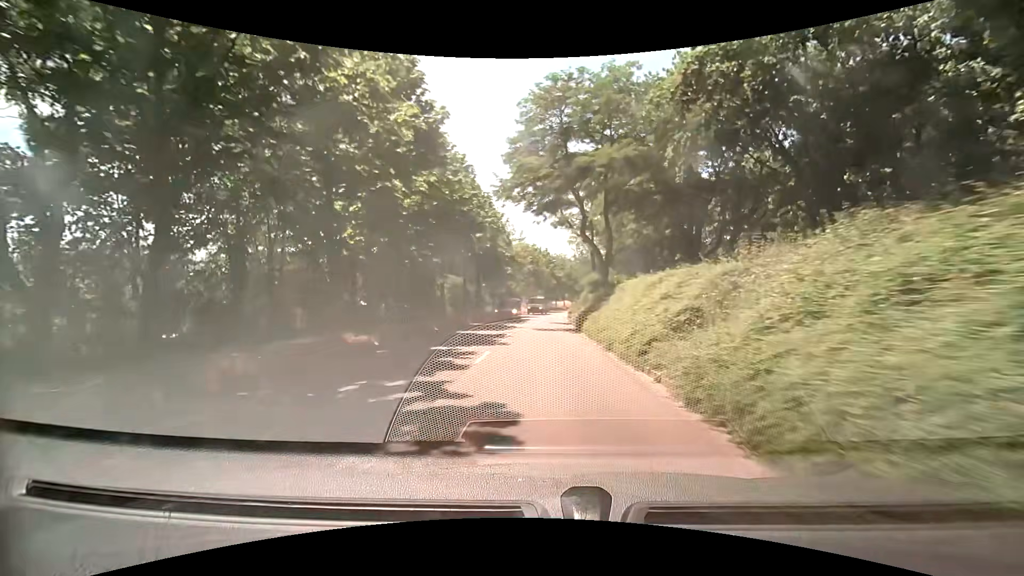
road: tertiary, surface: asphalt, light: Day
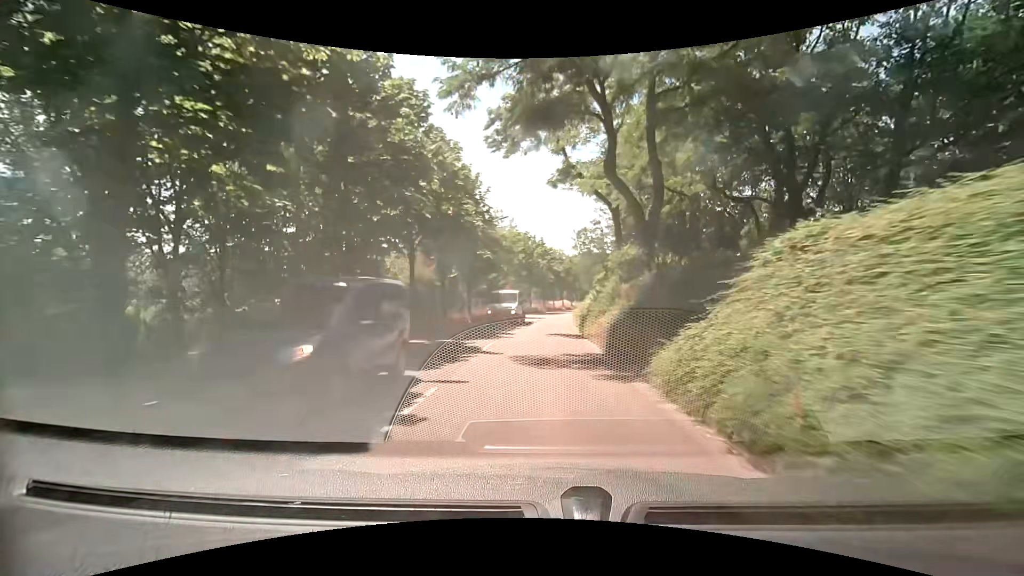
(+0.1, +15.1) m; +1°
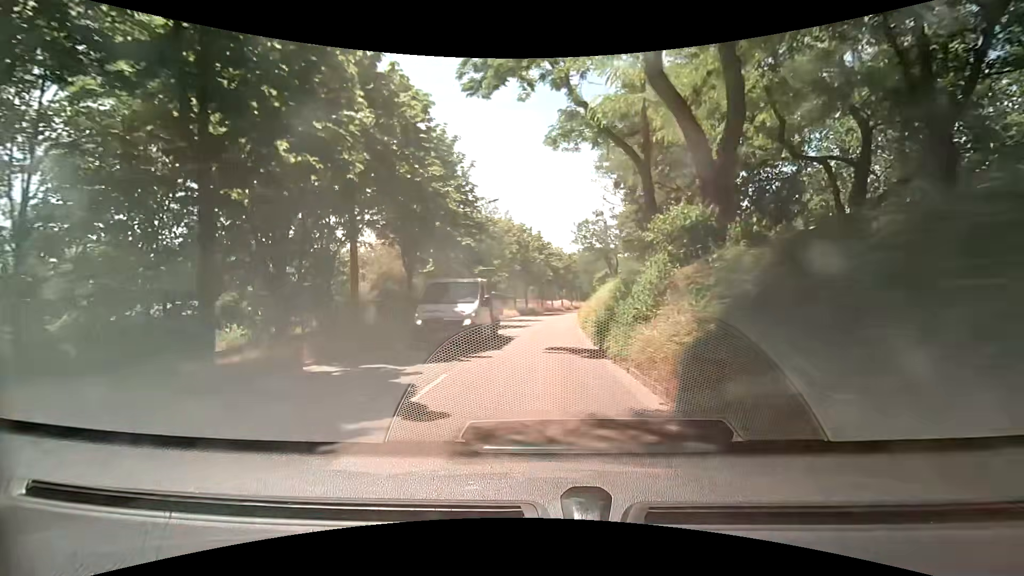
(-0.1, +7.5) m; 0°
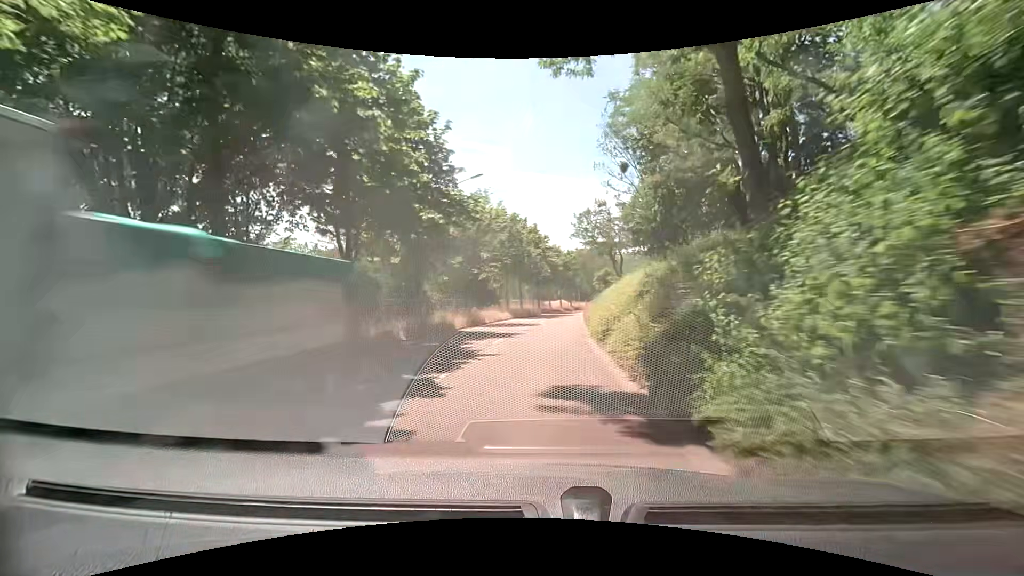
(+0.1, +7.5) m; +2°
